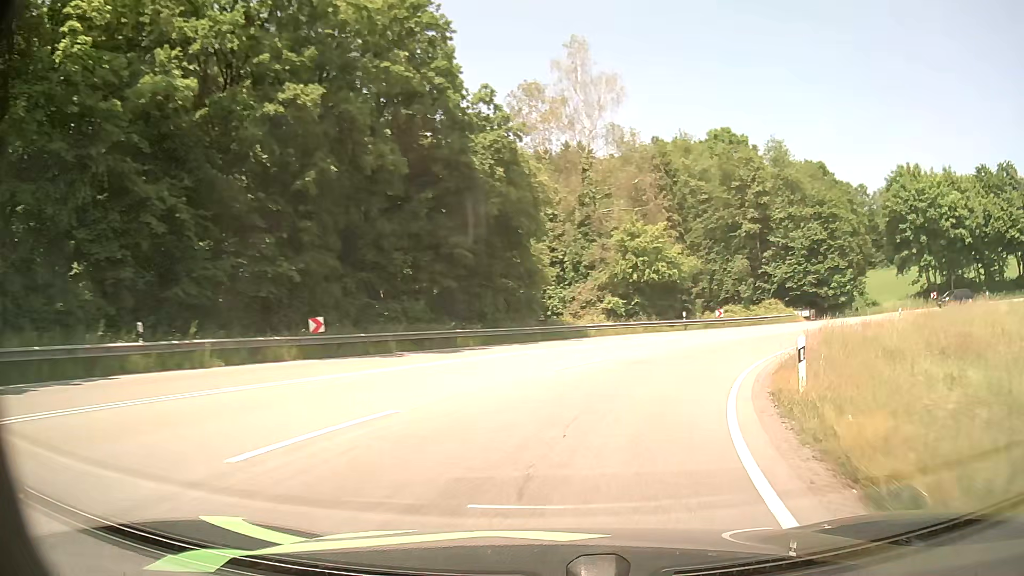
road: primary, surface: asphalt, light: Day
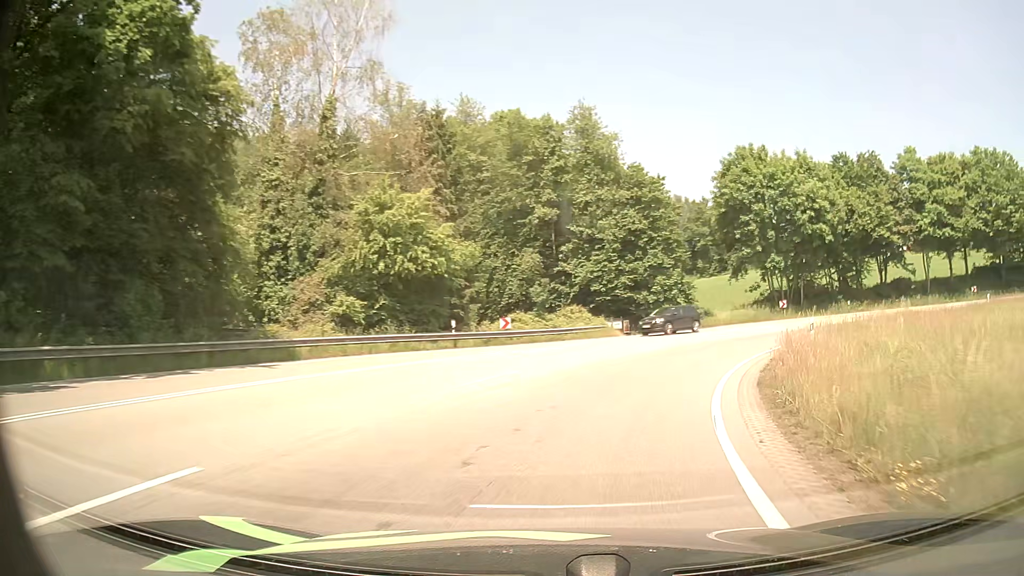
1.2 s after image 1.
(+2.6, +14.9) m; +20°
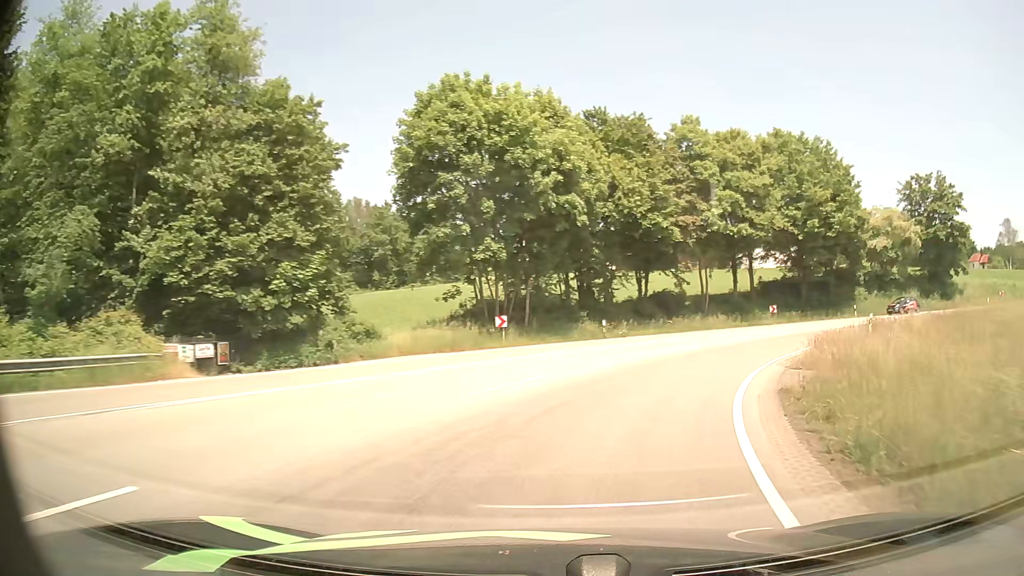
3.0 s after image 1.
(+5.1, +21.4) m; +27°
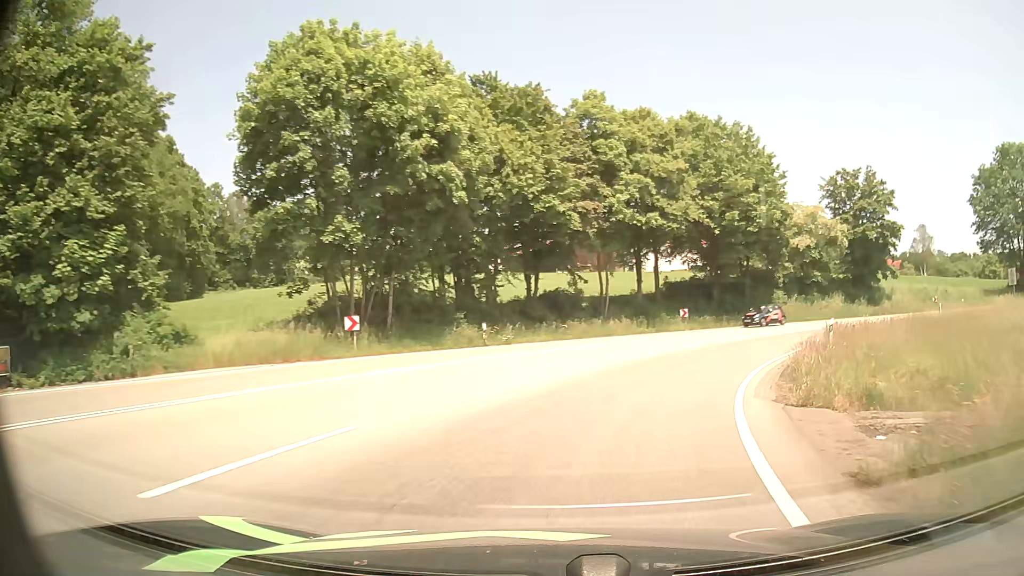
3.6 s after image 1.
(+0.6, +7.3) m; +10°
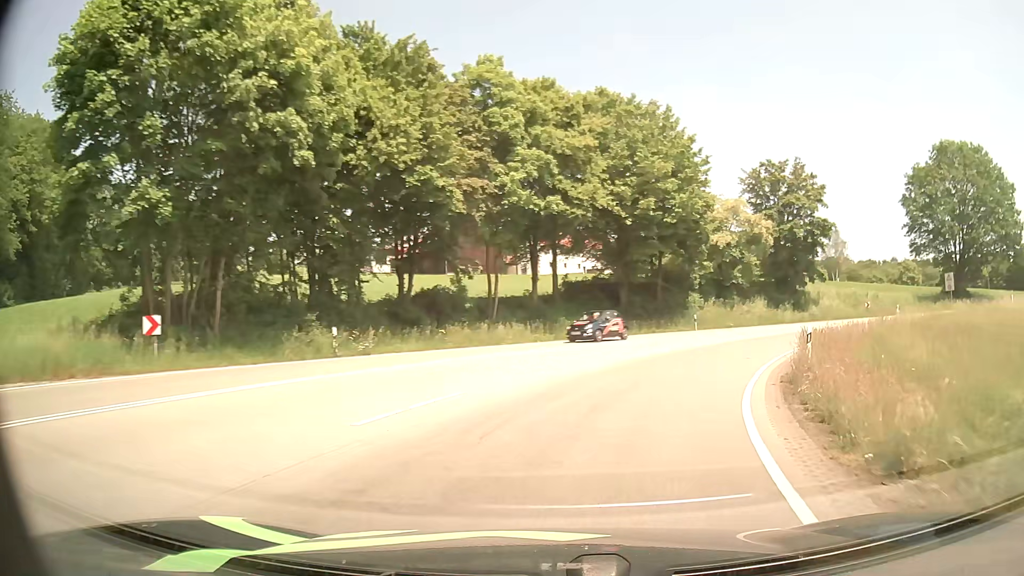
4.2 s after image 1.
(+0.6, +7.2) m; +9°
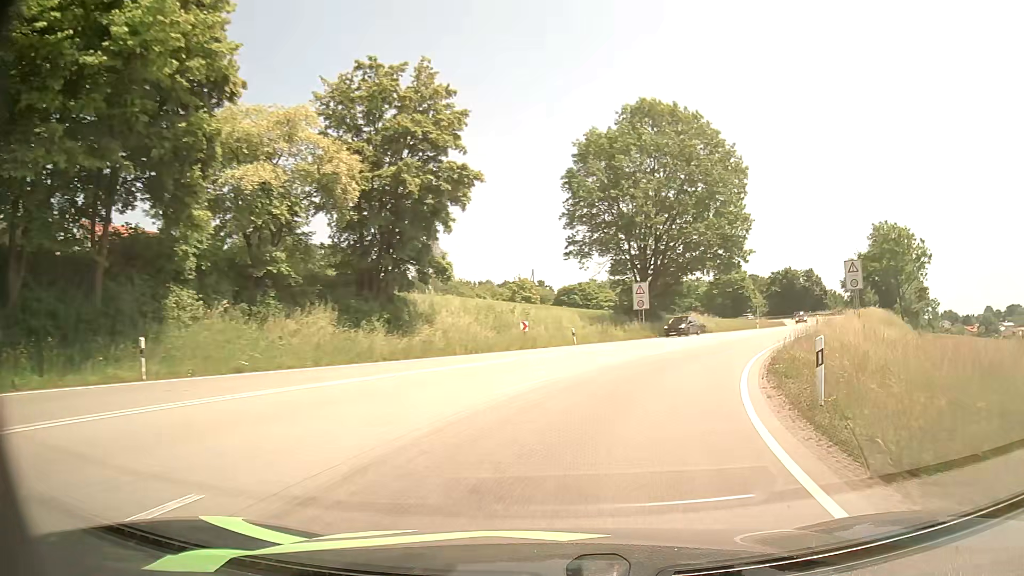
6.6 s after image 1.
(+8.7, +27.1) m; +36°
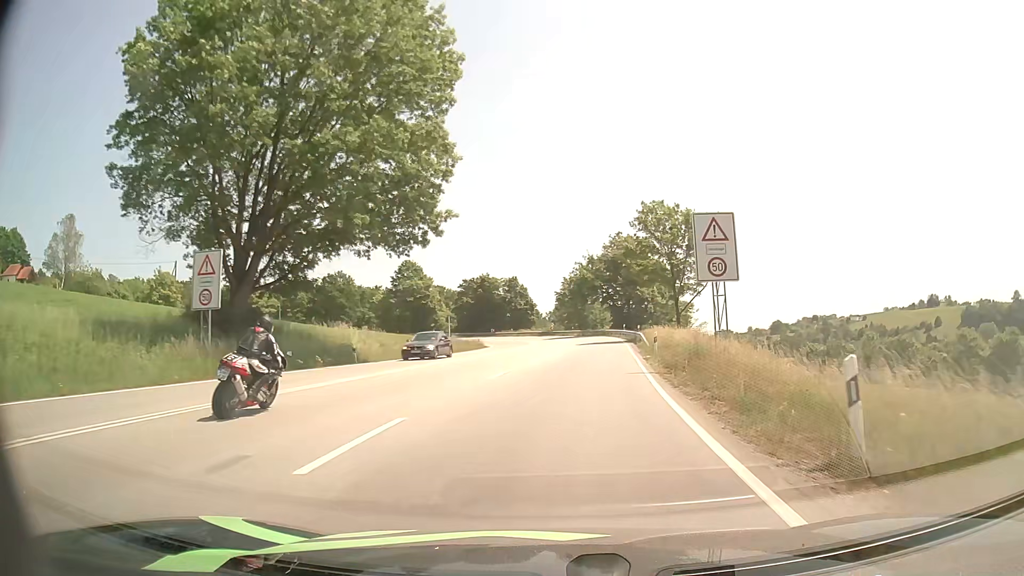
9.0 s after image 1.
(+7.6, +27.7) m; +27°
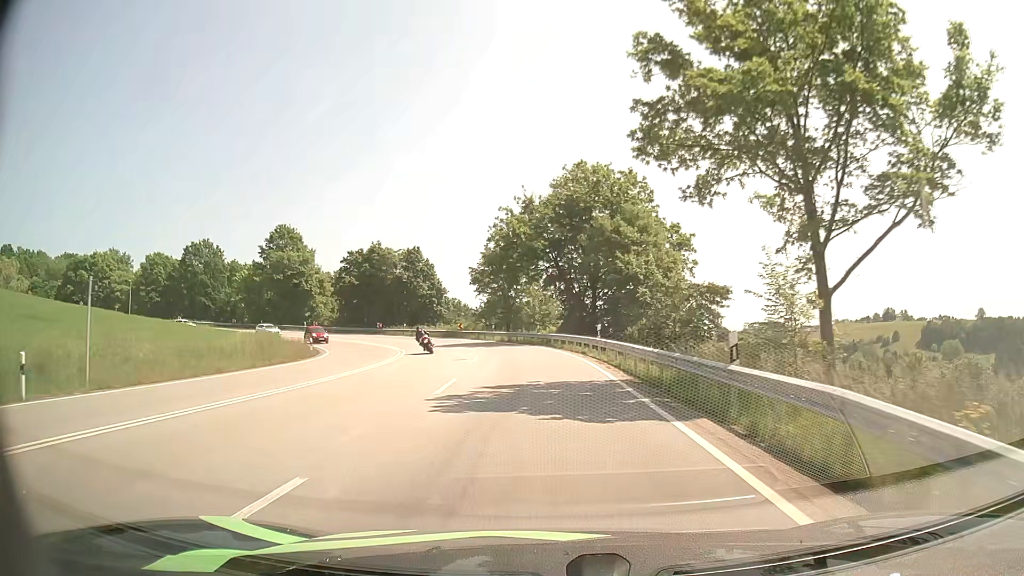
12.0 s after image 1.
(+3.1, +39.4) m; +6°
(0, +10) (0, +20) (-1, +30) (-2, +40) (-5, +50) (-9, +59) (-14, +67) (-20, +75) (-28, +81) (-37, +87) m
